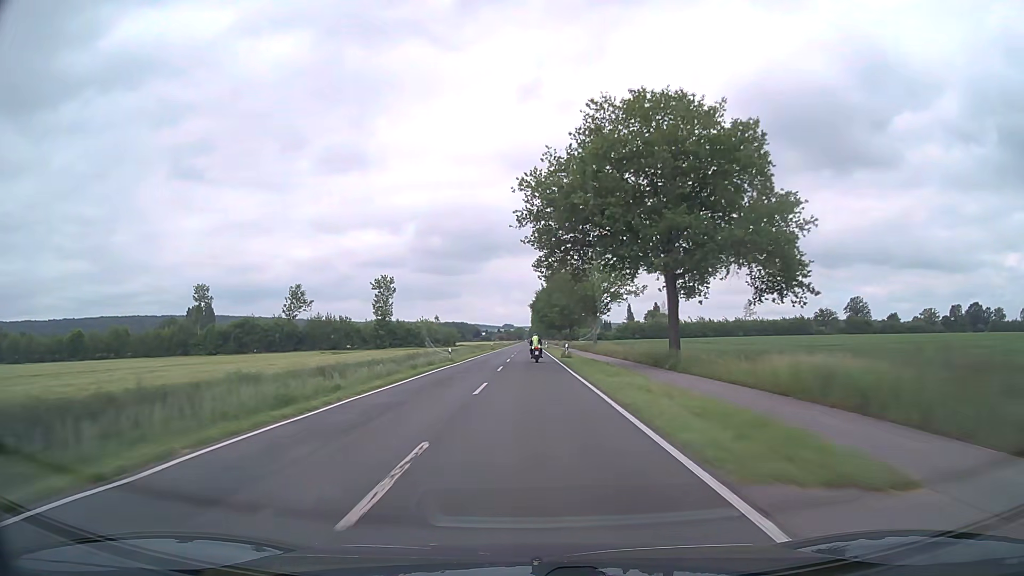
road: secondary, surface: asphalt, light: Day
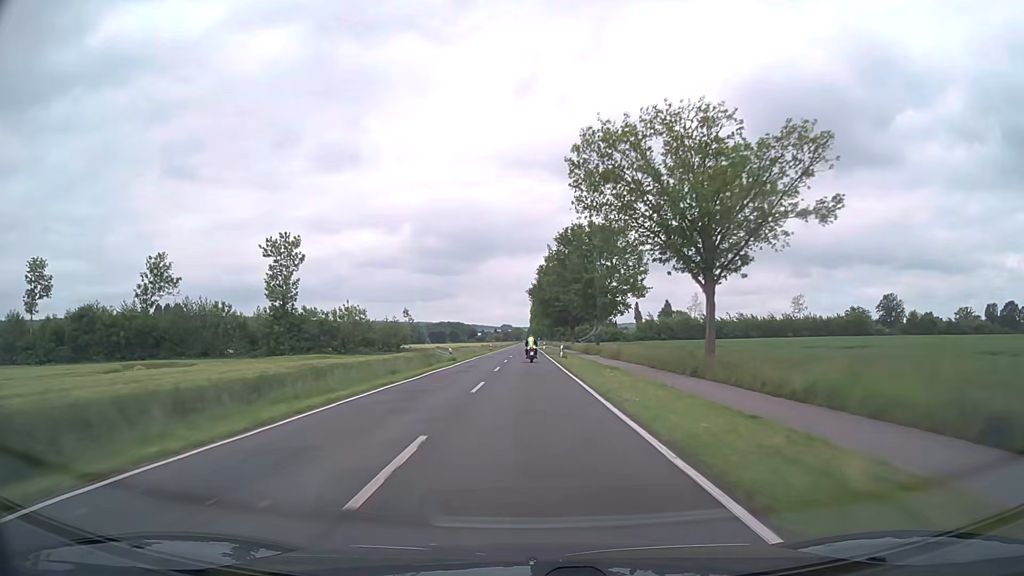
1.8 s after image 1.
(0.0, +47.2) m; 0°
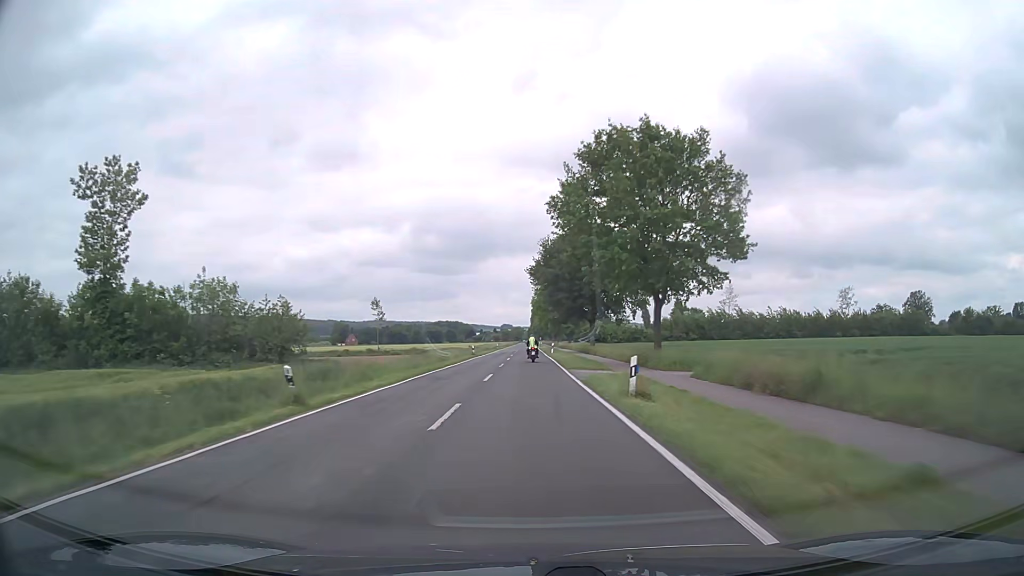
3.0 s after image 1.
(-0.2, +31.5) m; 0°
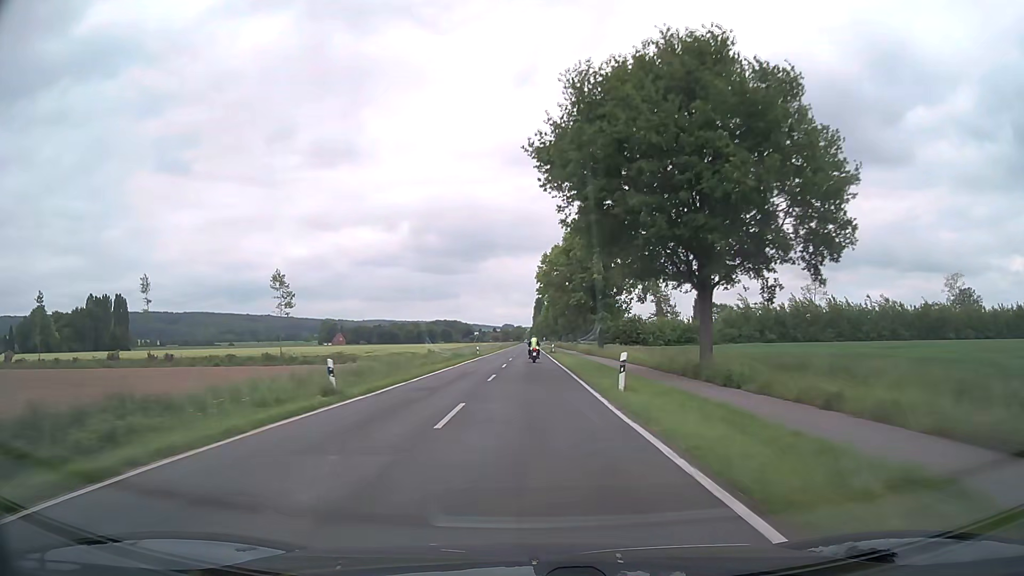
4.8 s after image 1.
(+0.1, +47.4) m; 0°
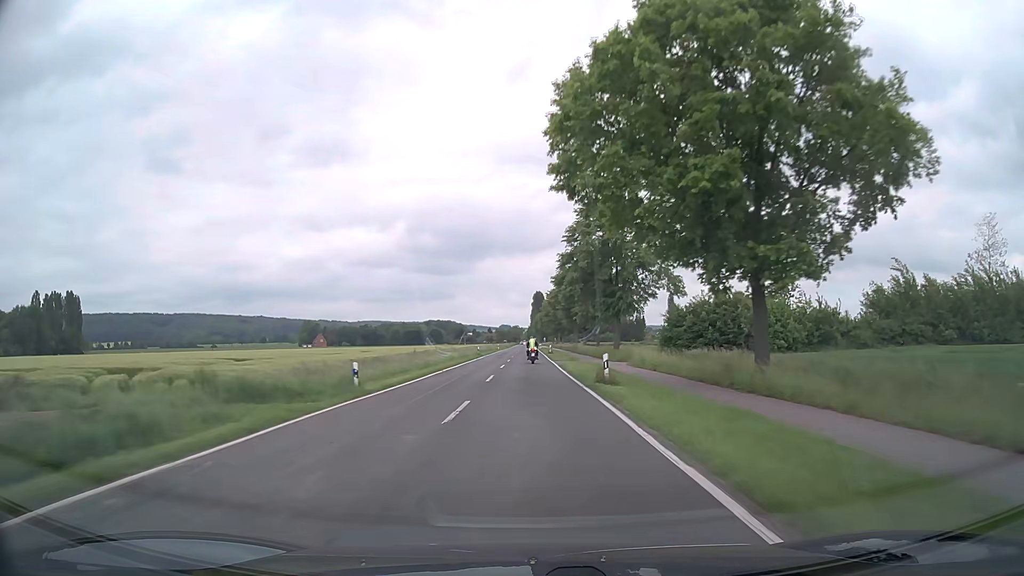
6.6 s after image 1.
(+0.2, +47.4) m; 0°
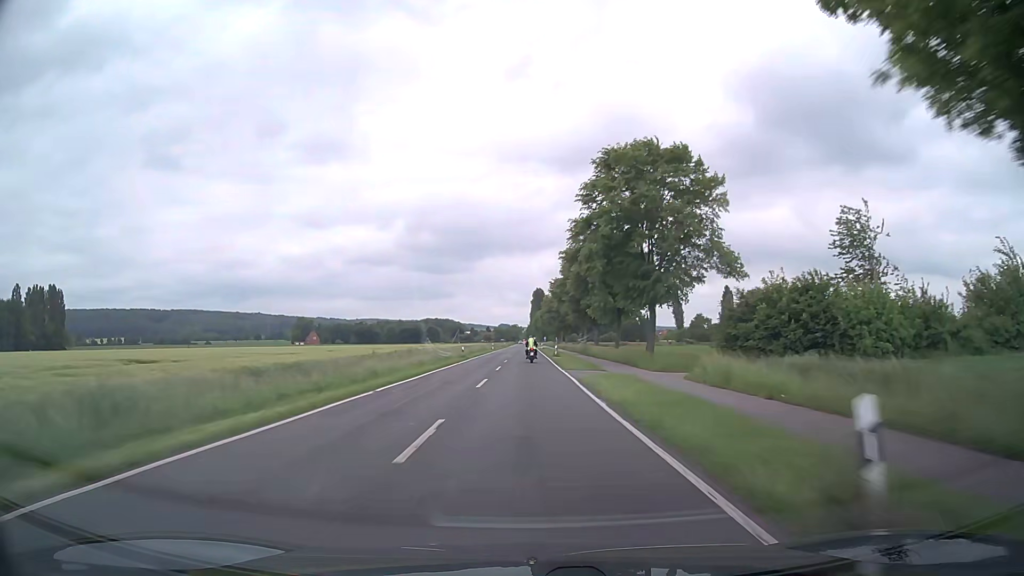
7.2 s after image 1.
(0.0, +15.8) m; 0°
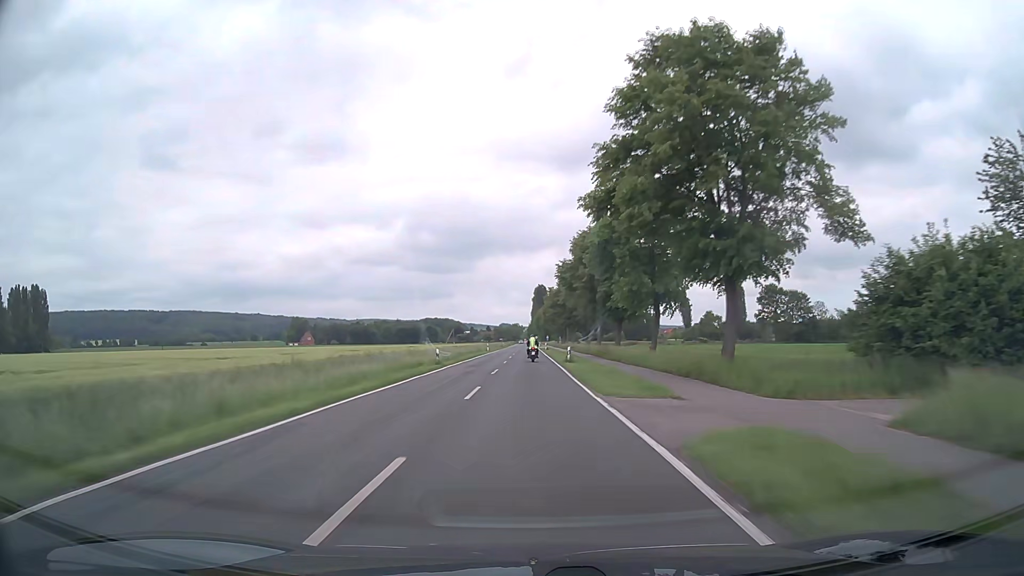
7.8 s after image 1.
(0.0, +15.8) m; 0°
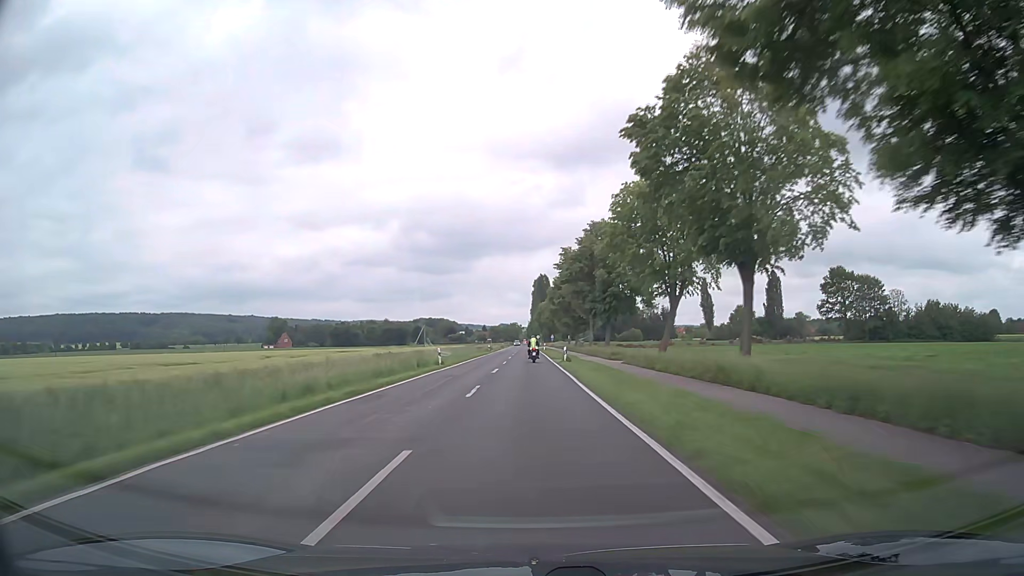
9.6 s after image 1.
(+0.1, +47.4) m; 0°
(0, +10) (0, +20) (0, +30) (0, +40) (0, +50) (0, +60) (0, +70) (0, +80) (0, +90) (0, +100) m
